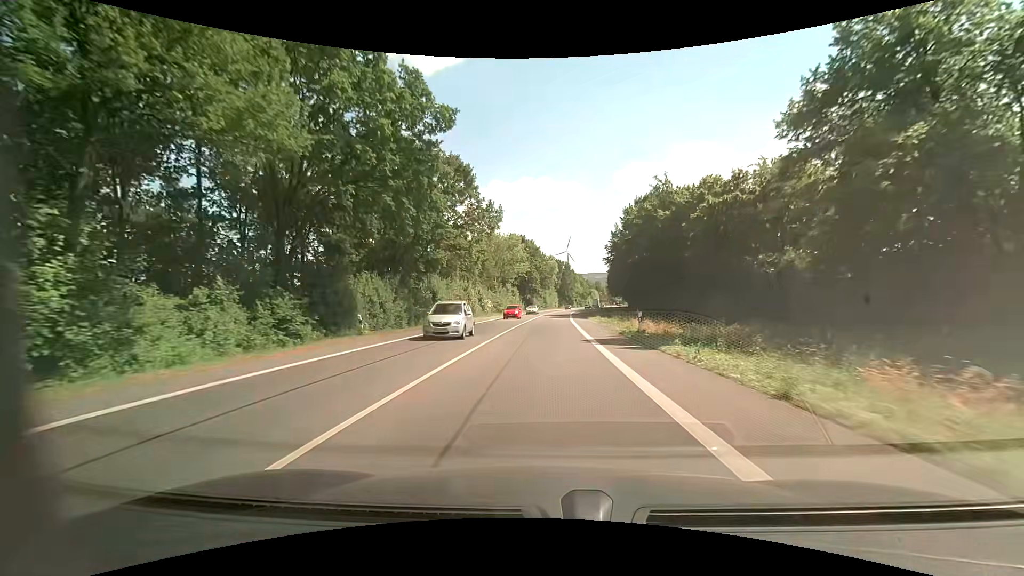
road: primary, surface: asphalt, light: Day
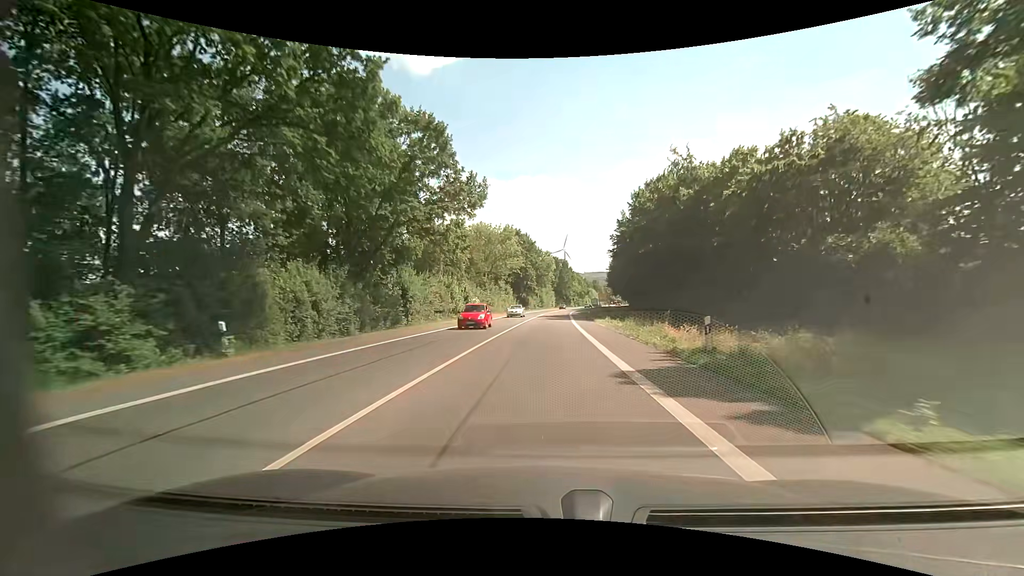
(0.0, +9.6) m; 0°
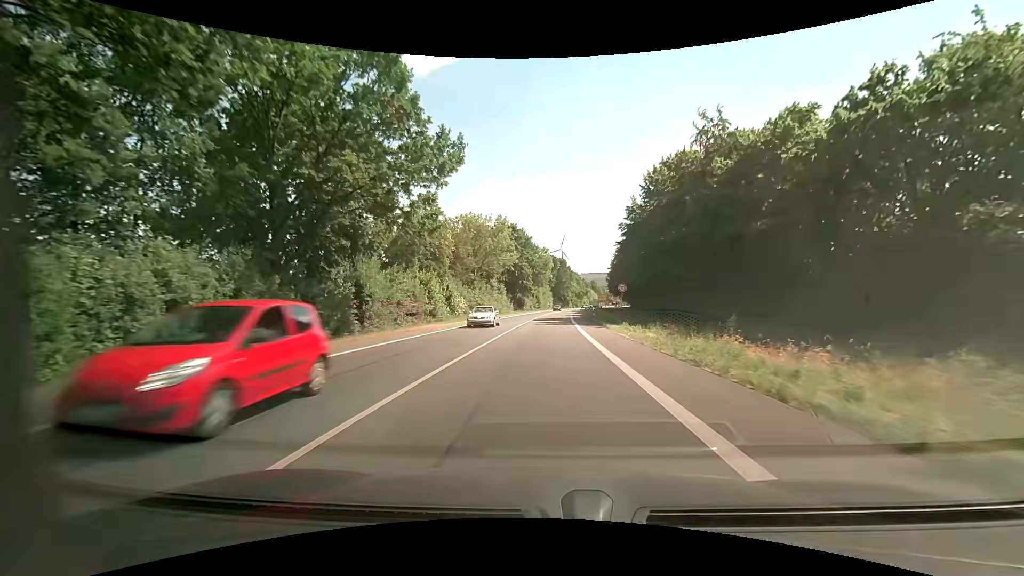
(+0.1, +9.6) m; +1°
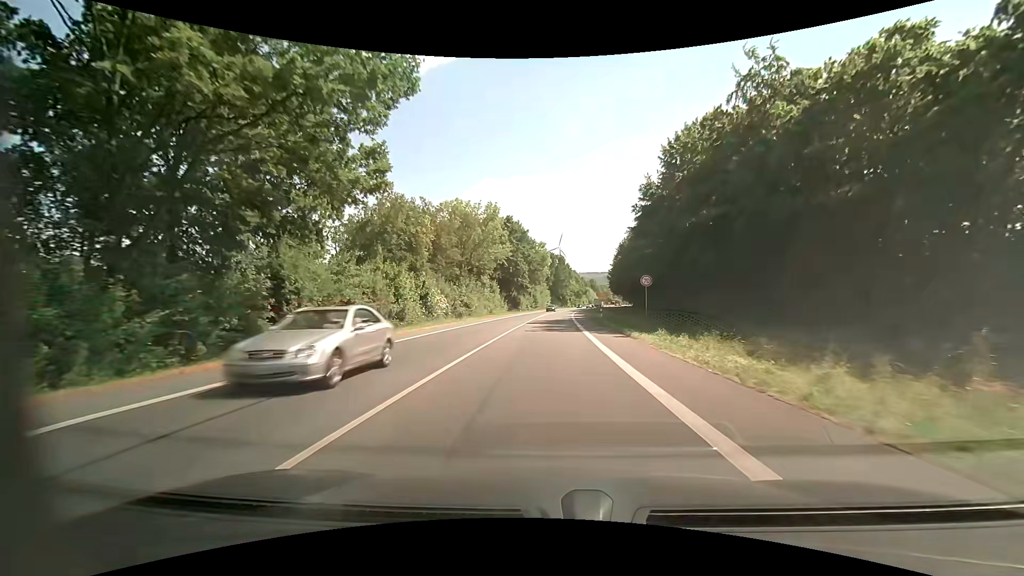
(0.0, +9.5) m; 0°
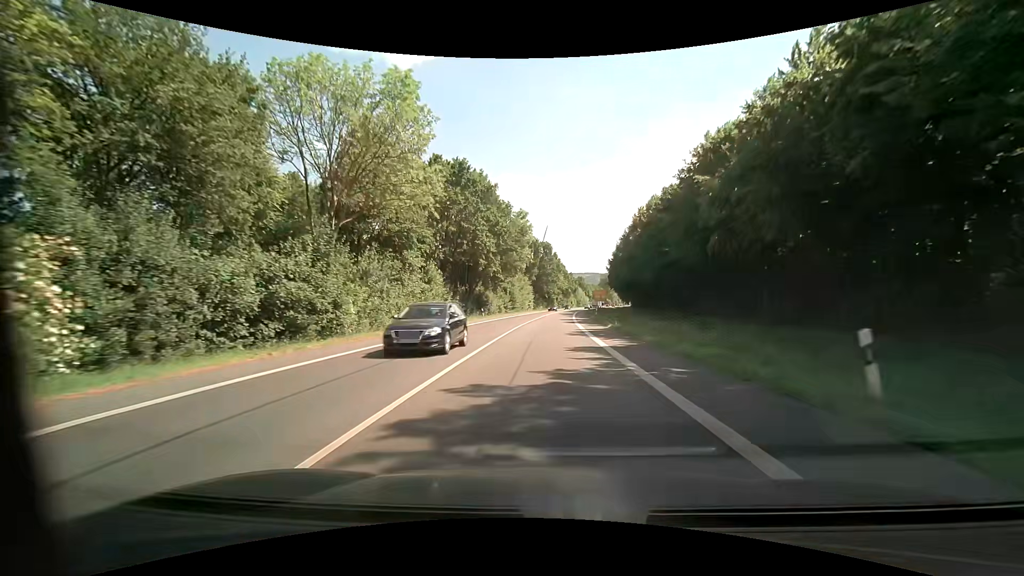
(+0.4, +37.6) m; +2°
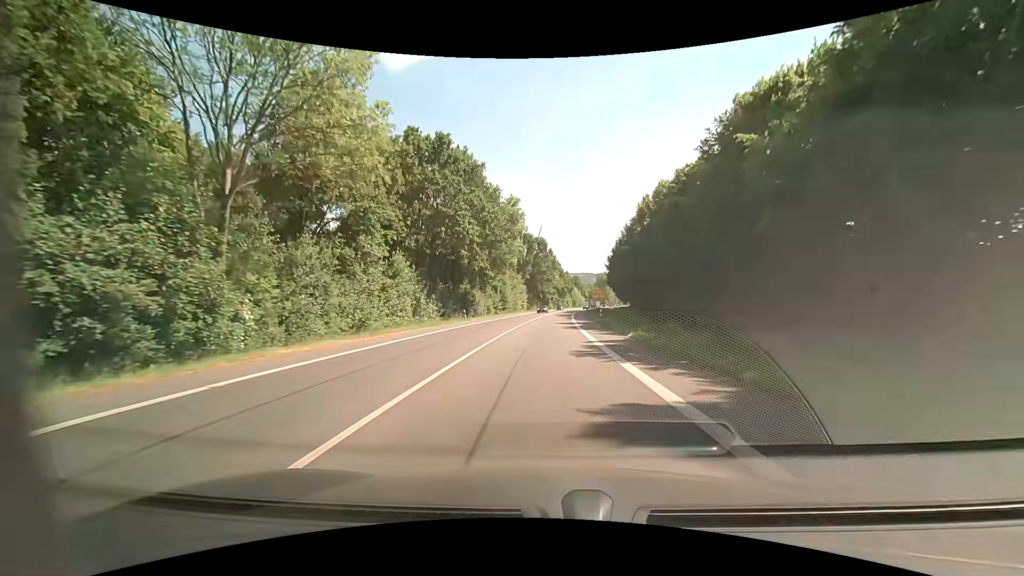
(+0.1, +9.3) m; +1°
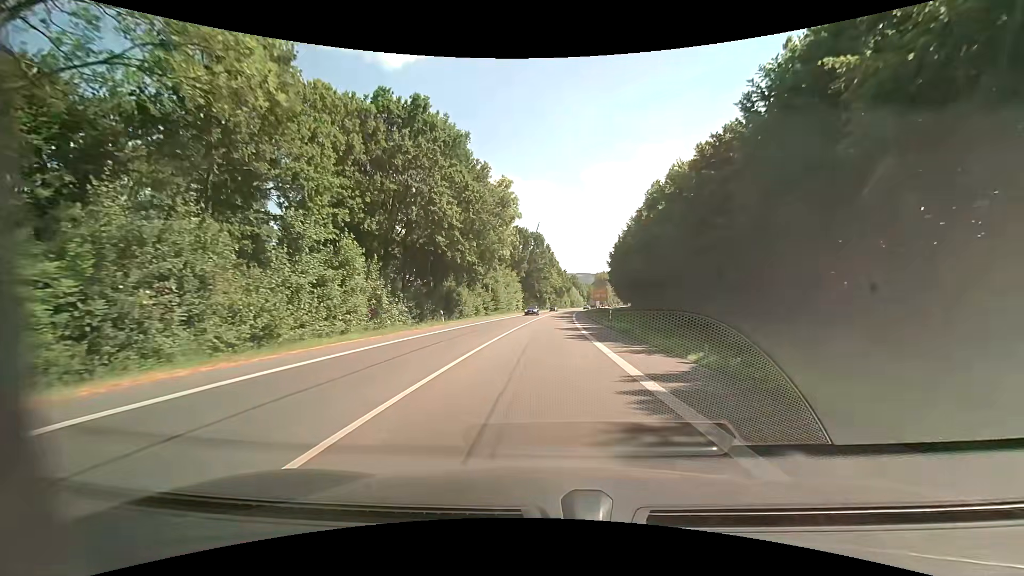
(0.0, +9.3) m; 0°
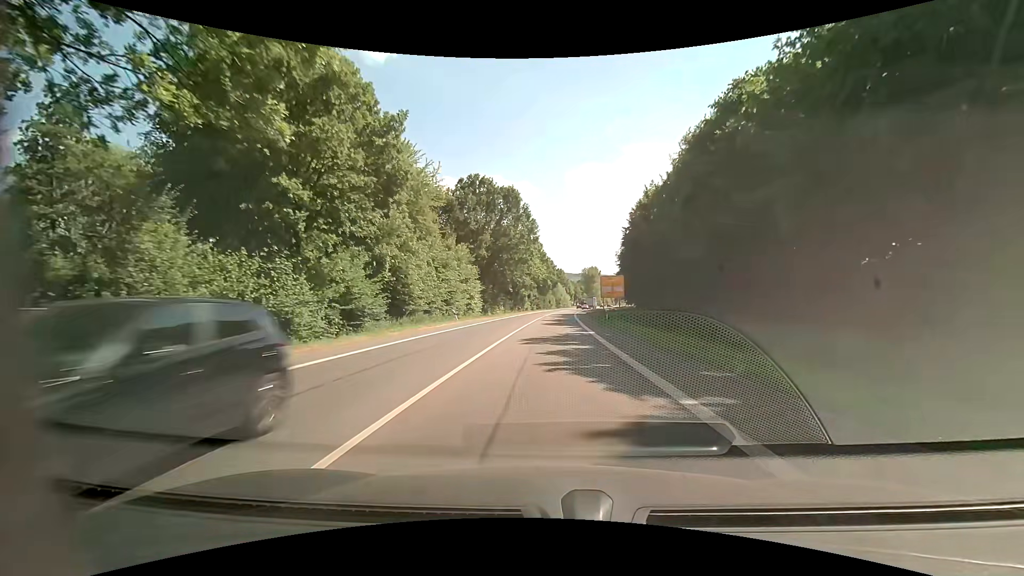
(+1.0, +46.1) m; +2°
(0, +10) (0, +20) (+1, +30) (+1, +40) (+1, +50) (+2, +60) (+3, +70) (+3, +80) (+4, +90) (+5, +100) m
